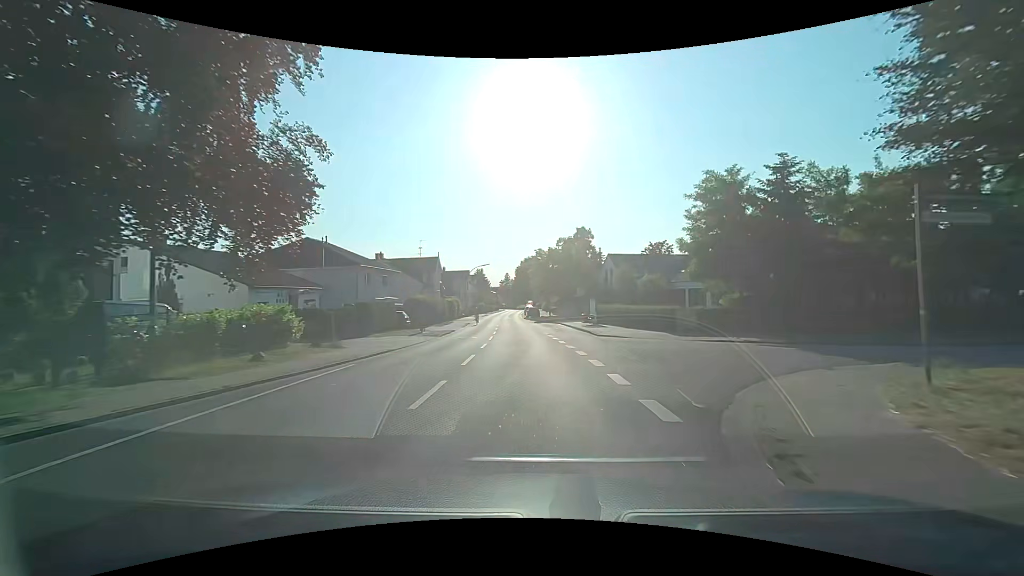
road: secondary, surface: asphalt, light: Day
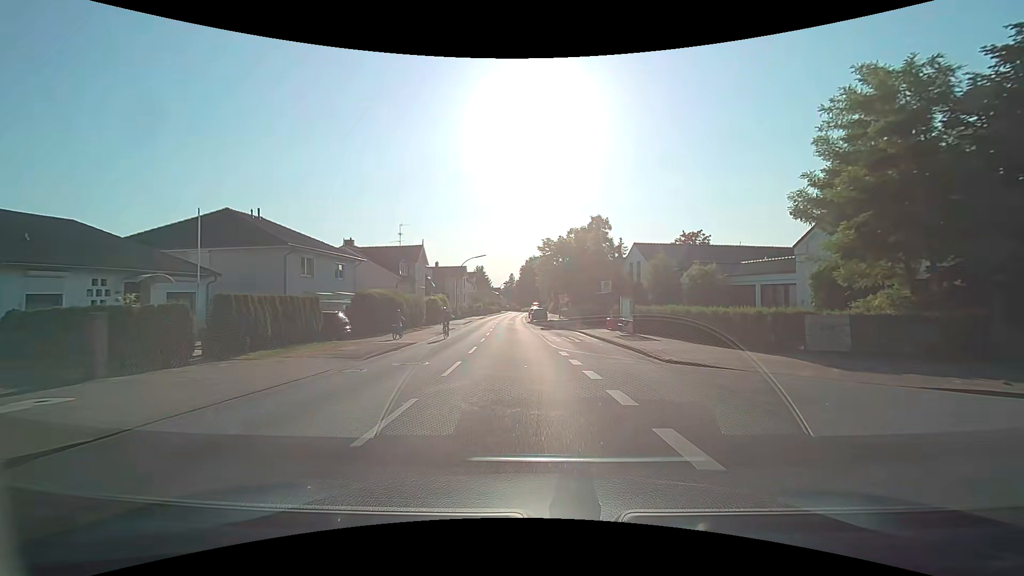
(-0.1, +13.8) m; -1°
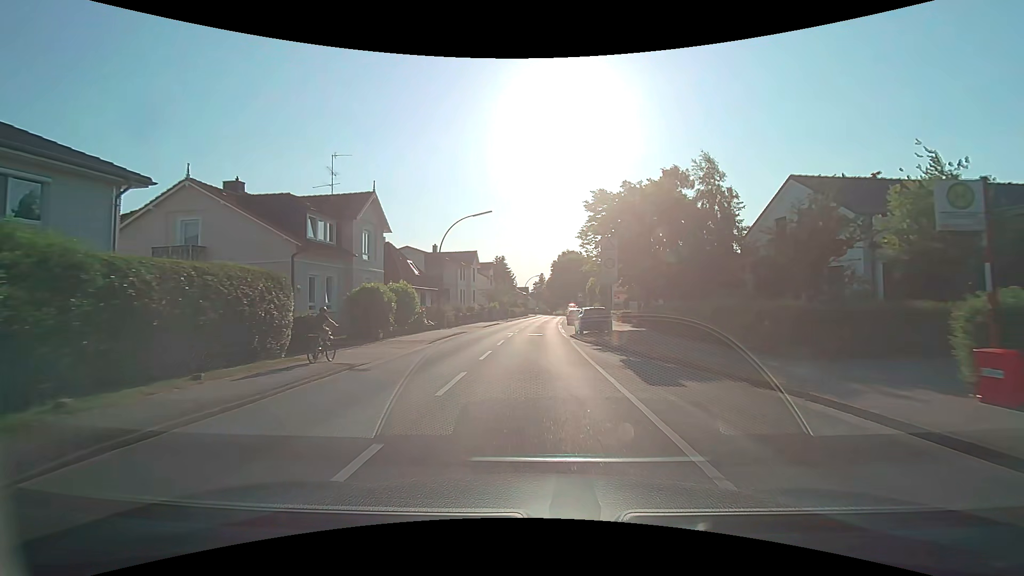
(-0.7, +27.1) m; -3°
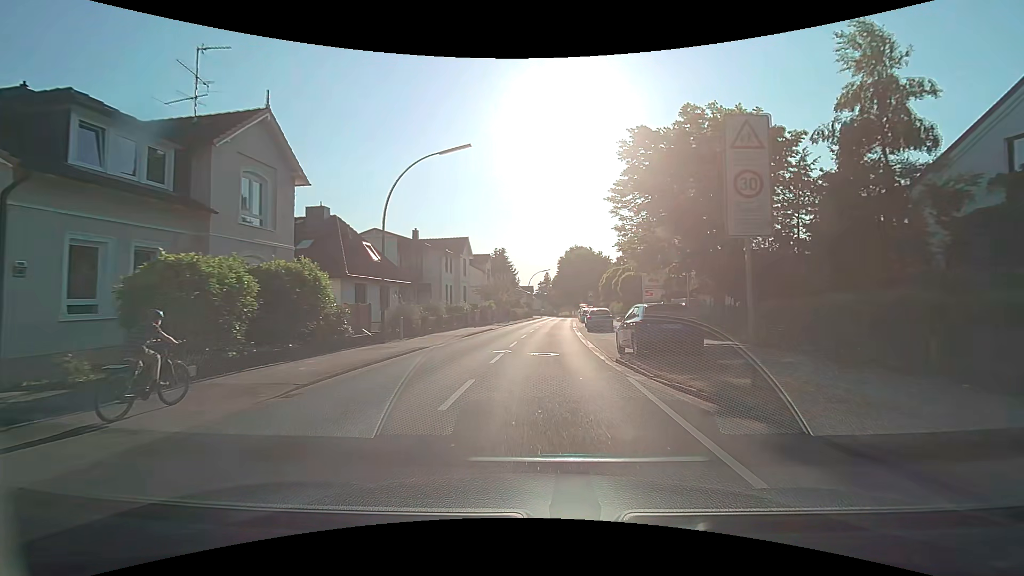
(-0.1, +13.3) m; -1°
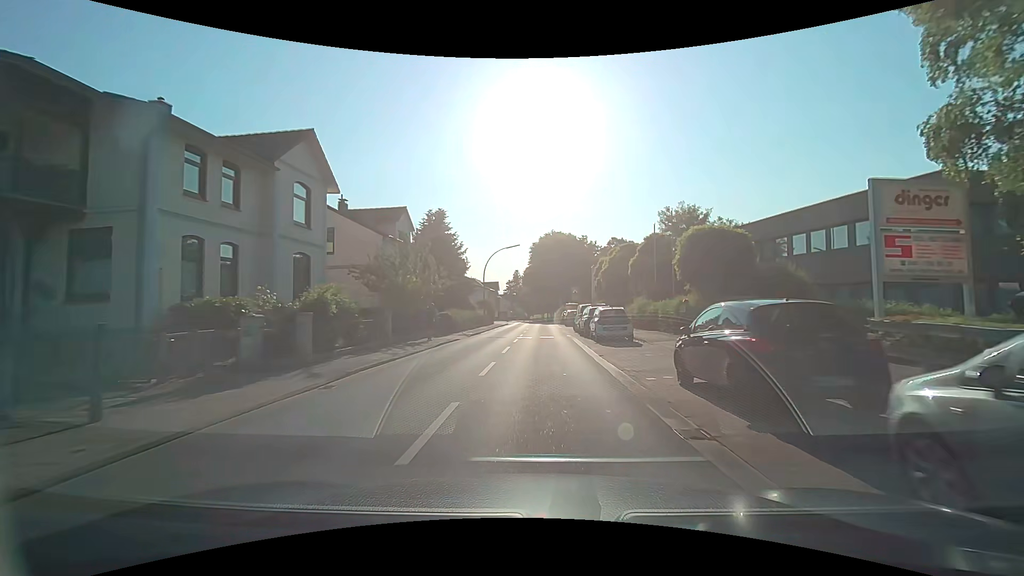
(+0.9, +32.2) m; +3°
